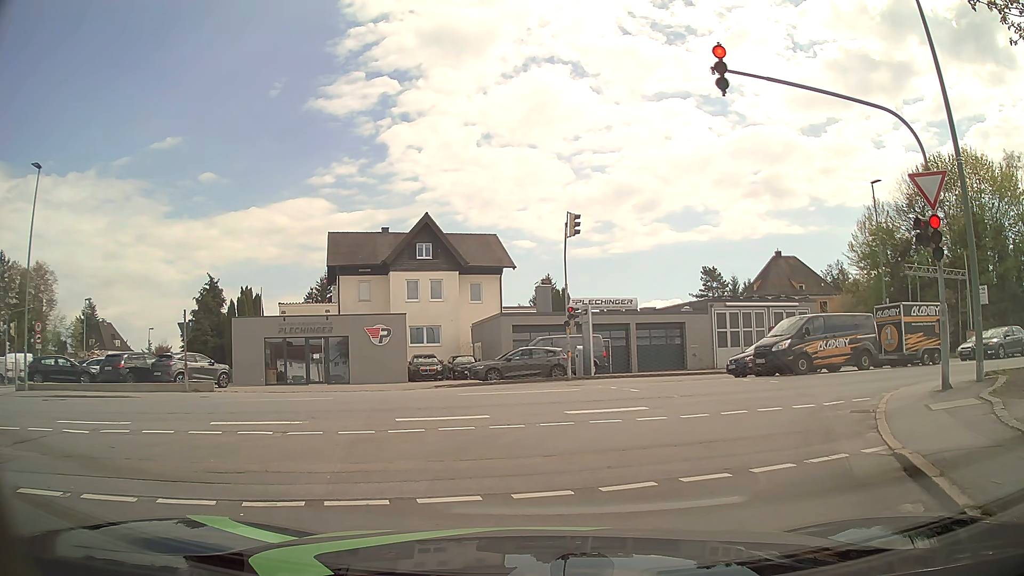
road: residential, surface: asphalt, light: Day
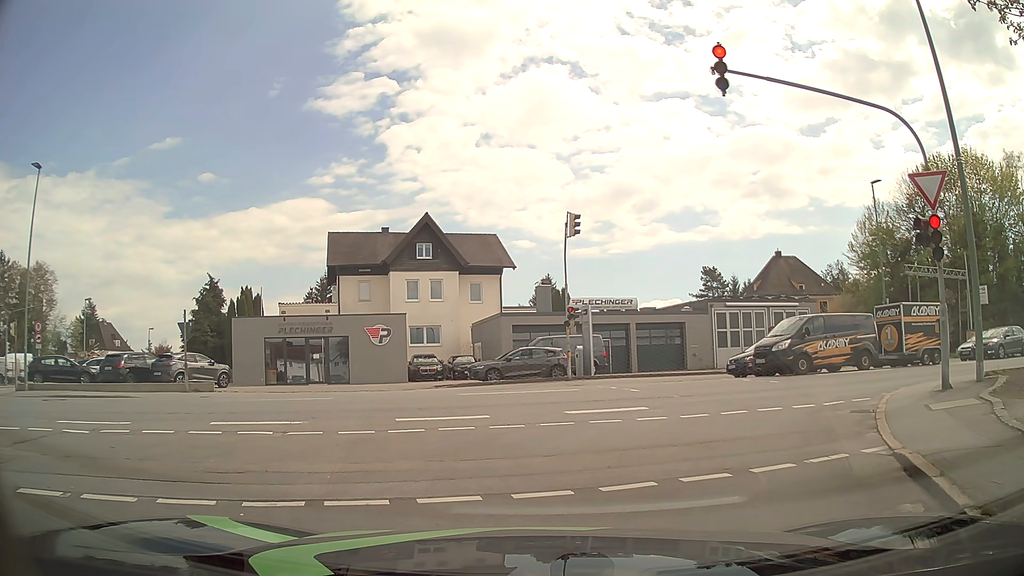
(0.0, 0.0) m; 0°
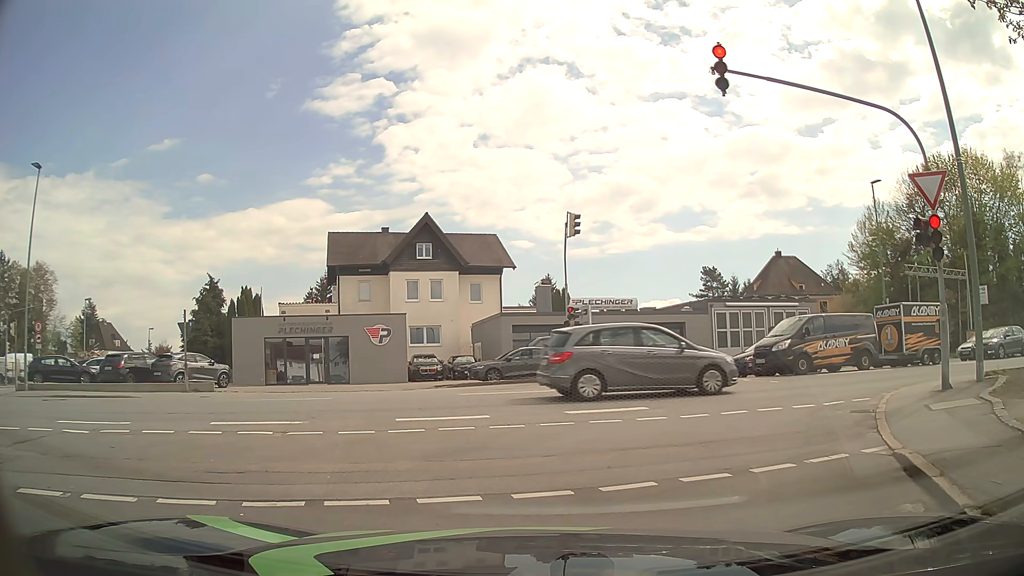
(0.0, 0.0) m; 0°
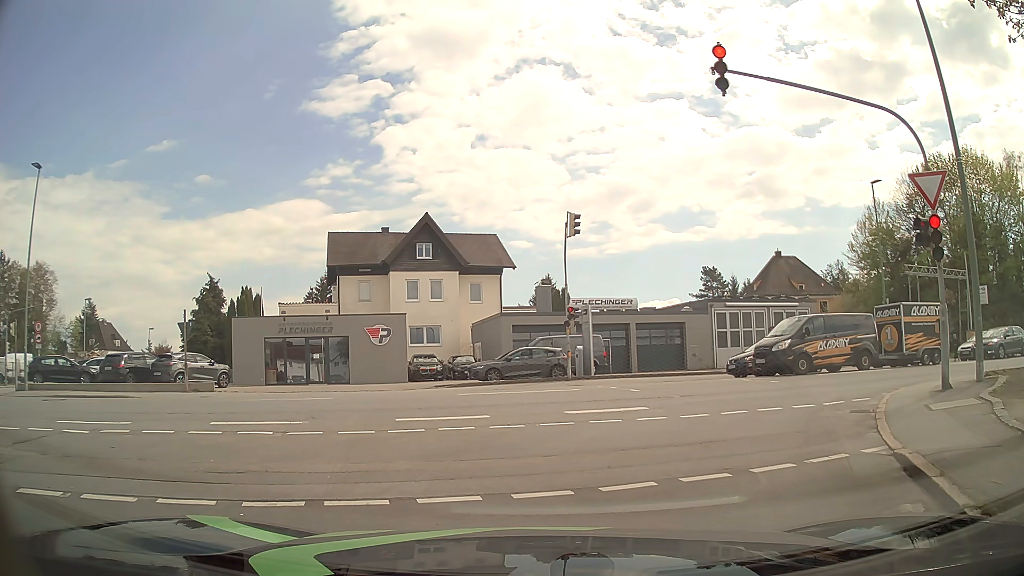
(0.0, 0.0) m; 0°
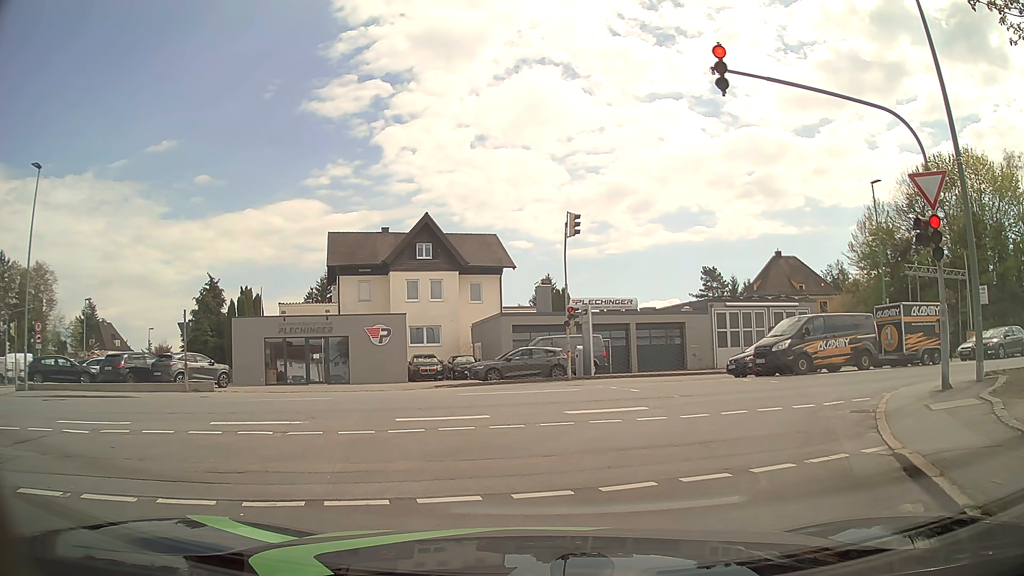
(0.0, 0.0) m; 0°
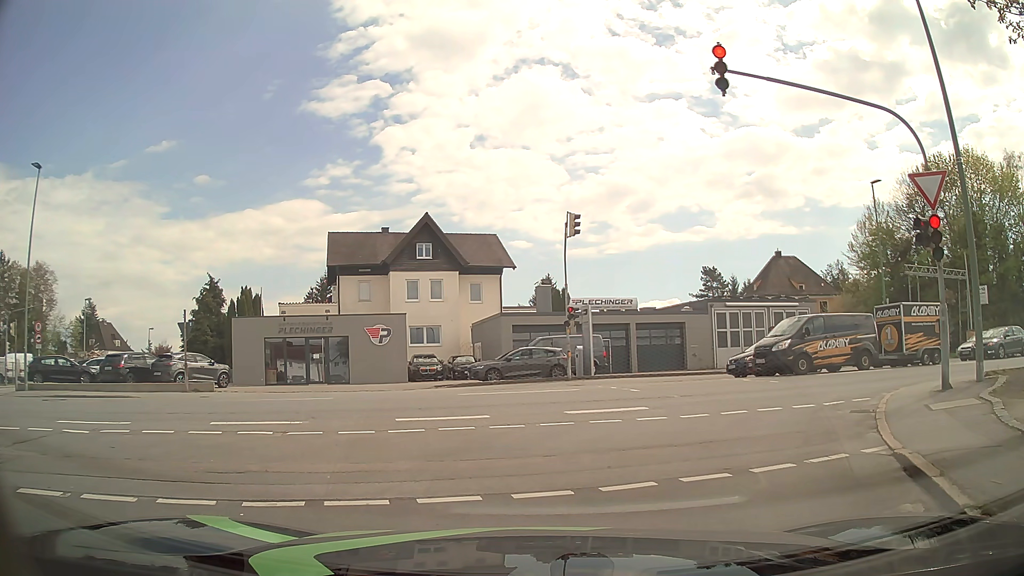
(0.0, 0.0) m; 0°
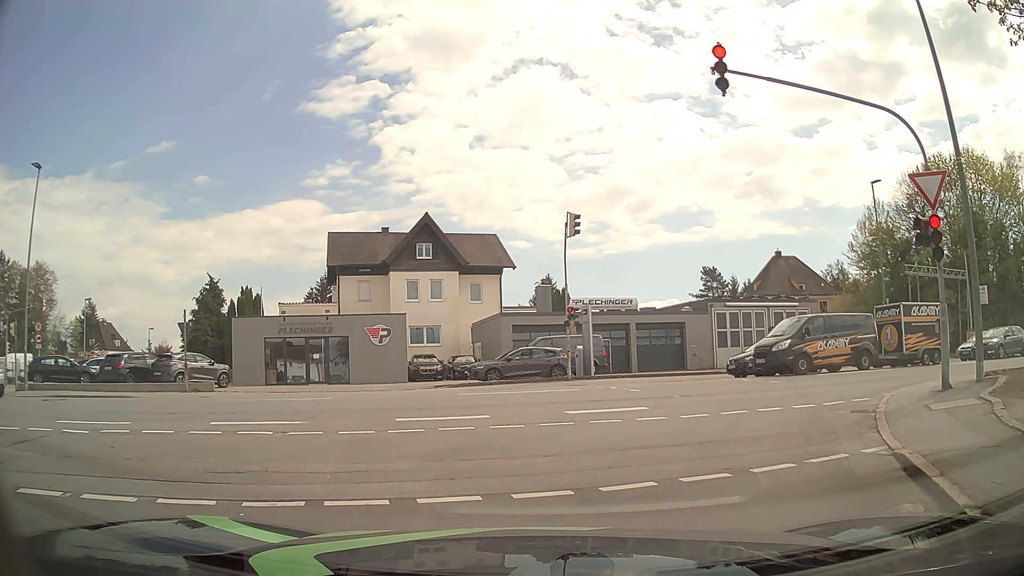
(0.0, 0.0) m; 0°
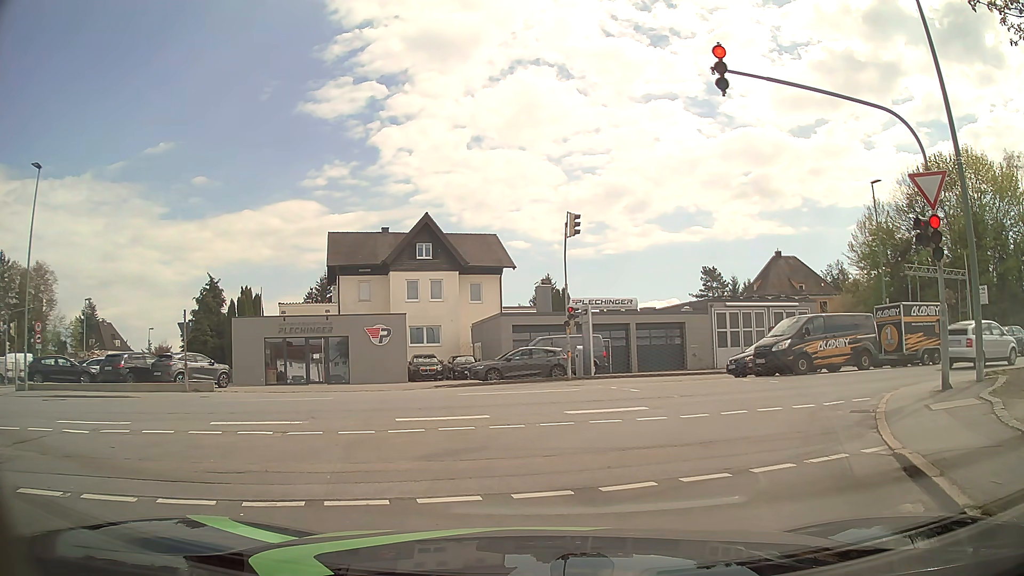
(0.0, 0.0) m; 0°
(+2, +10) (+9, +17) (+18, +20) (+28, +22) (+38, +24) (+48, +27) (+57, +29) (+67, +31) (+77, +33) (+87, +35) m
